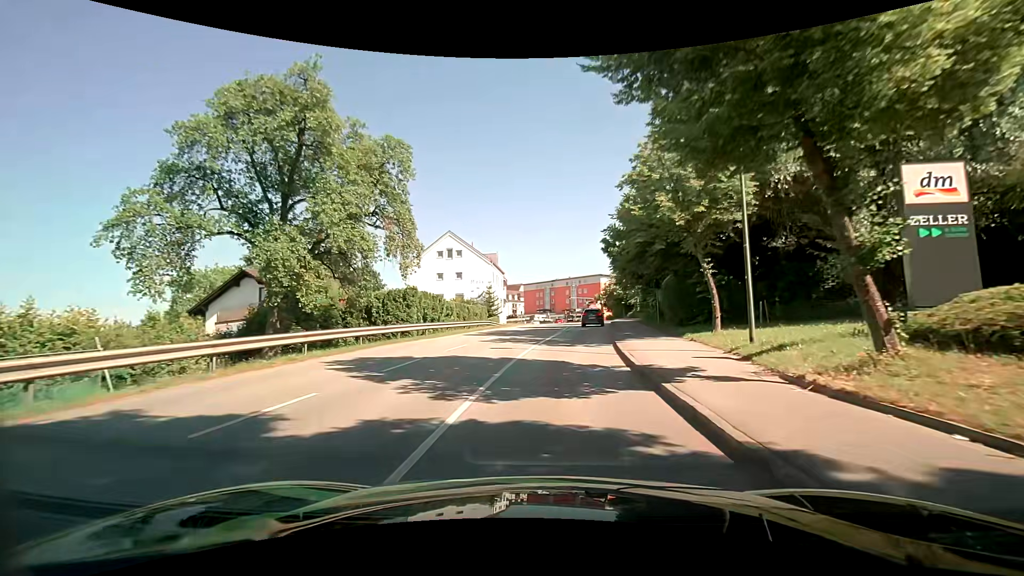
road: tertiary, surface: asphalt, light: Day
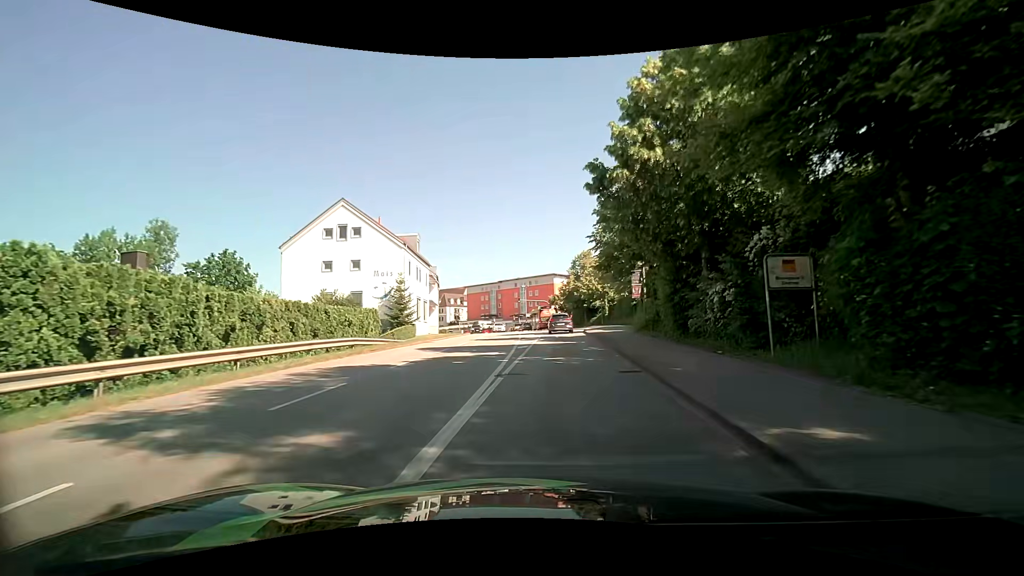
(+1.0, +21.6) m; +6°
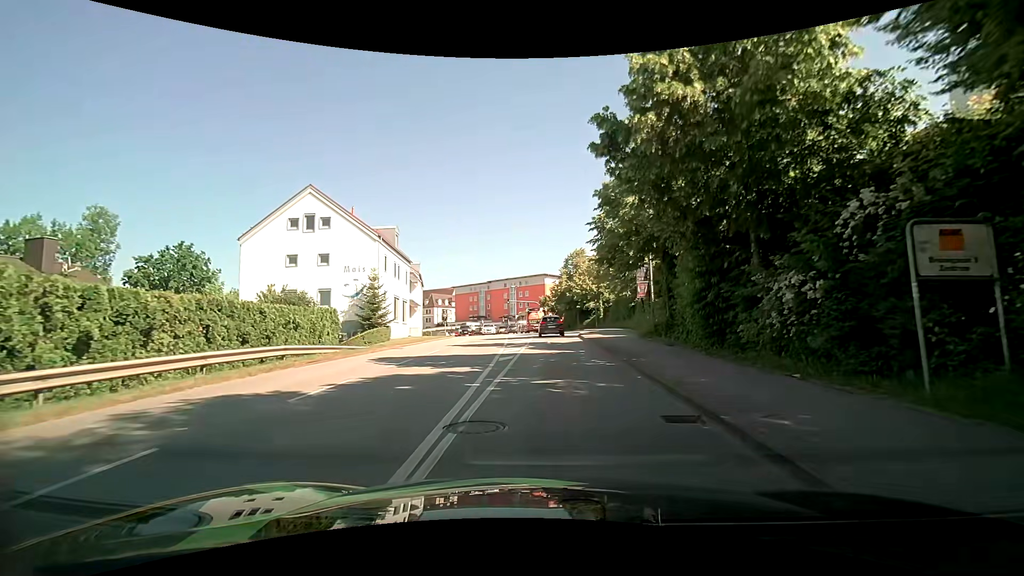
(0.0, +4.8) m; +1°
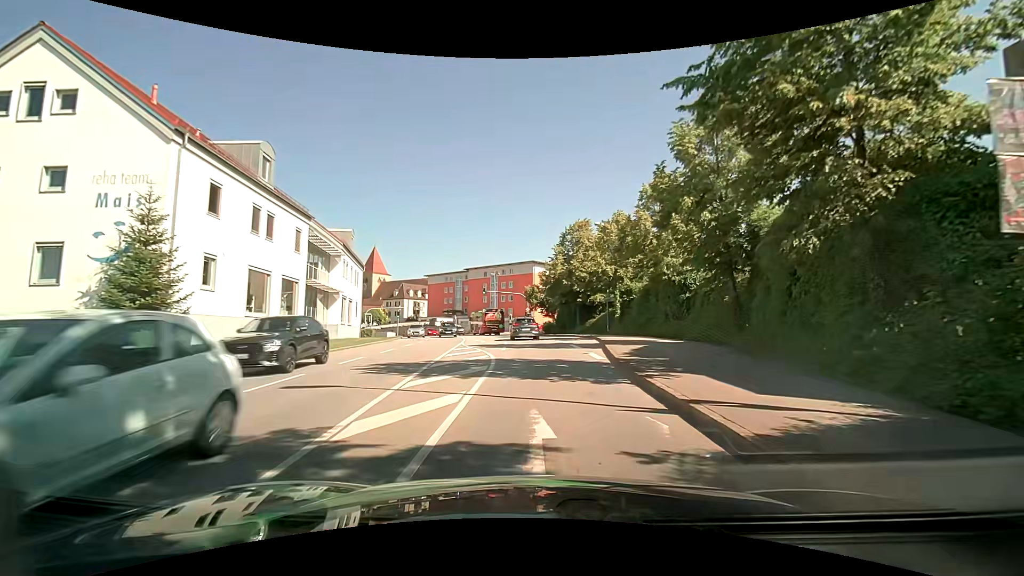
(0.0, +22.5) m; 0°
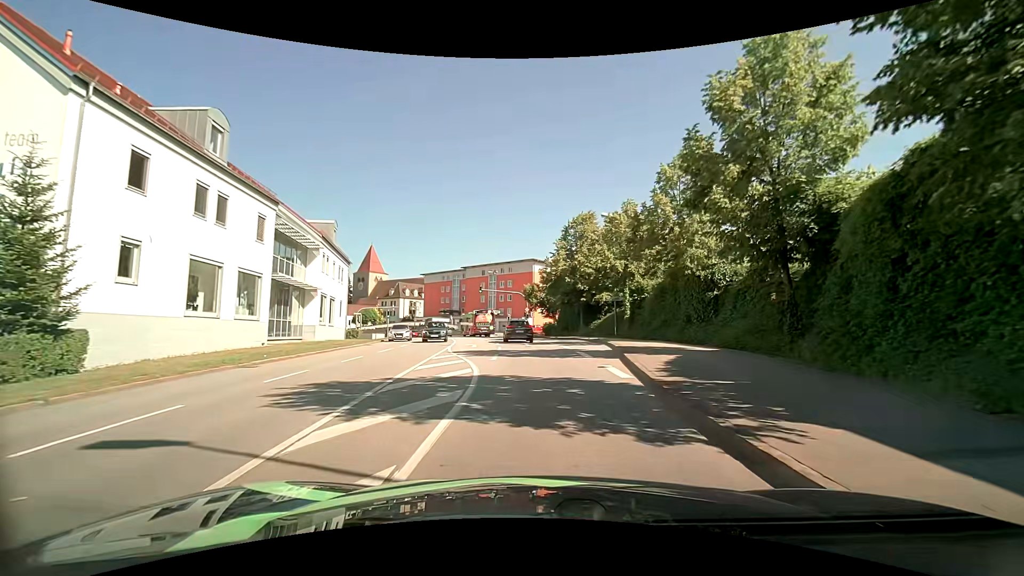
(0.0, +4.4) m; 0°
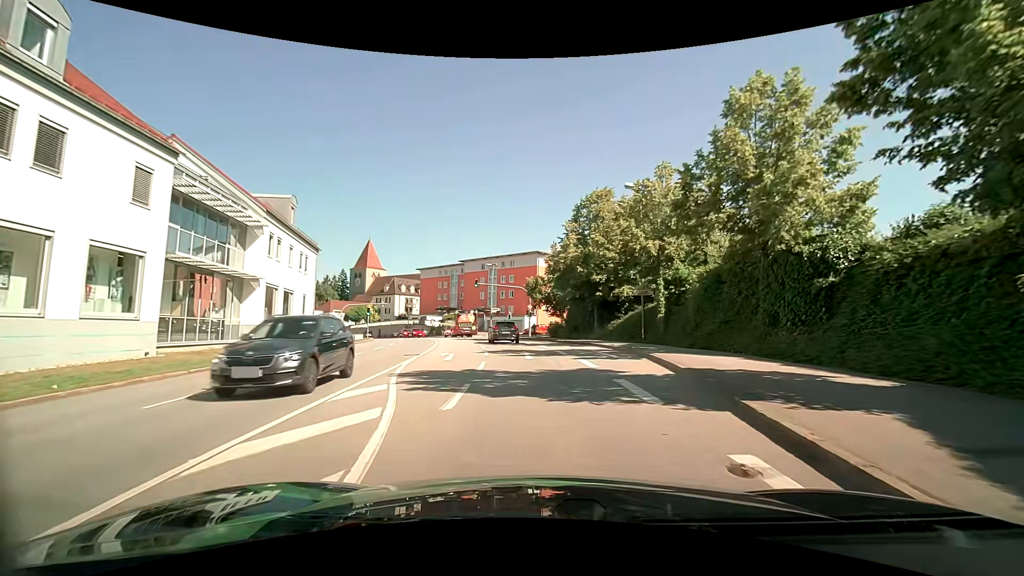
(-0.1, +9.0) m; 0°
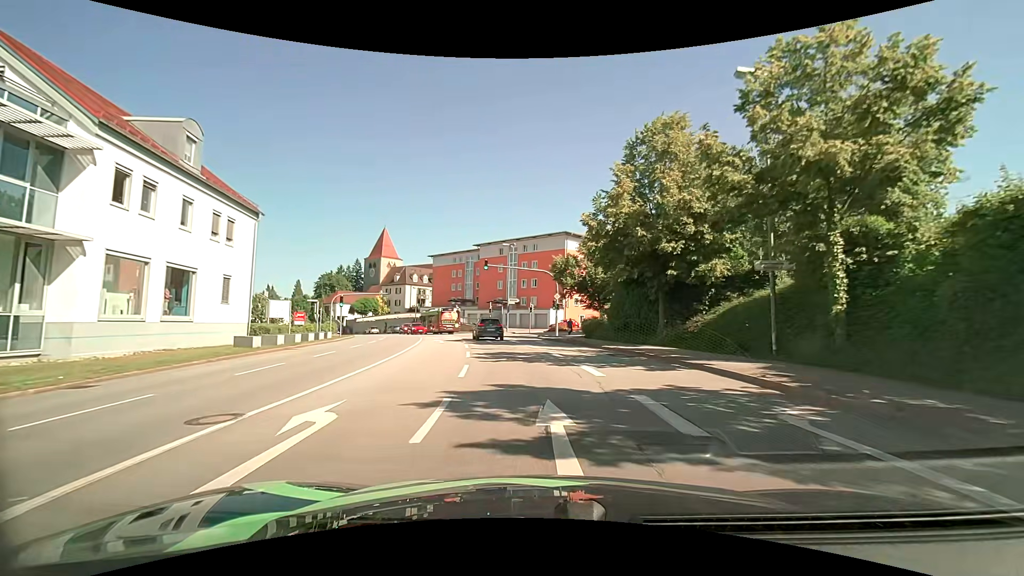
(-0.5, +14.3) m; -4°
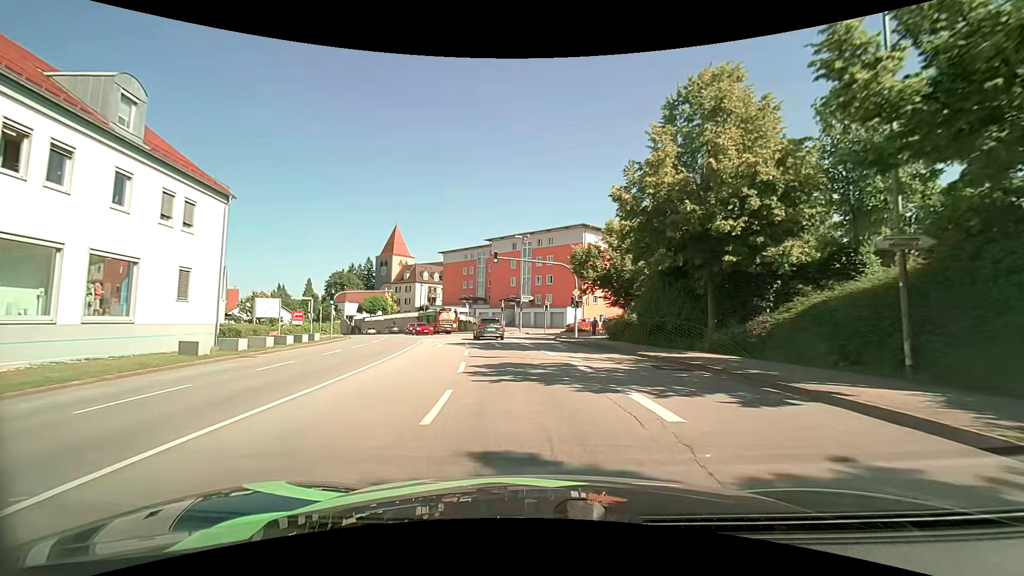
(-0.1, +5.1) m; -2°
(0, +10) (-1, +20) (-2, +30) (-4, +40) (-6, +49) (-10, +59) (-14, +68) (-18, +77) (-24, +85) (-29, +94) m
